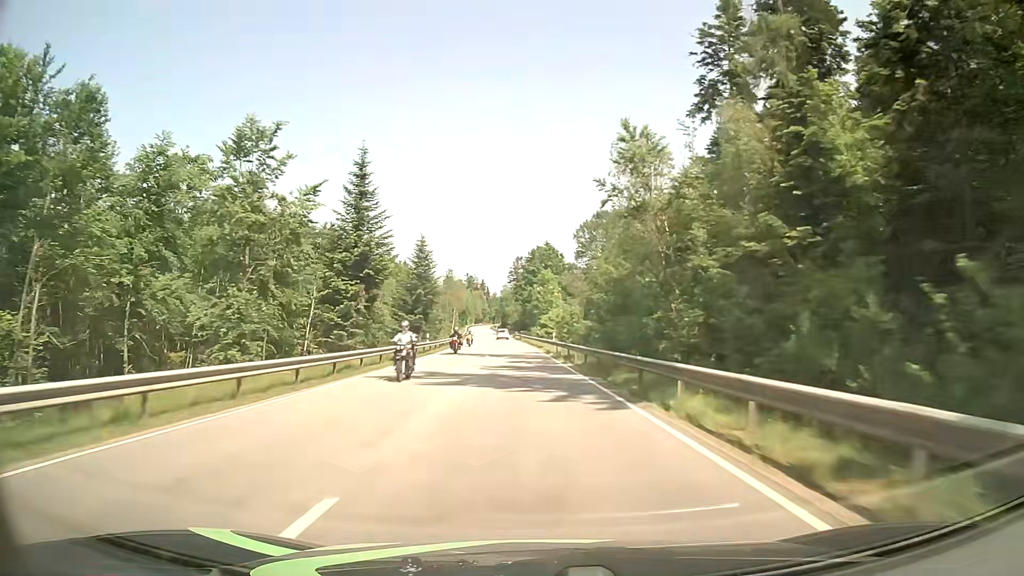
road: secondary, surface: asphalt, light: Day
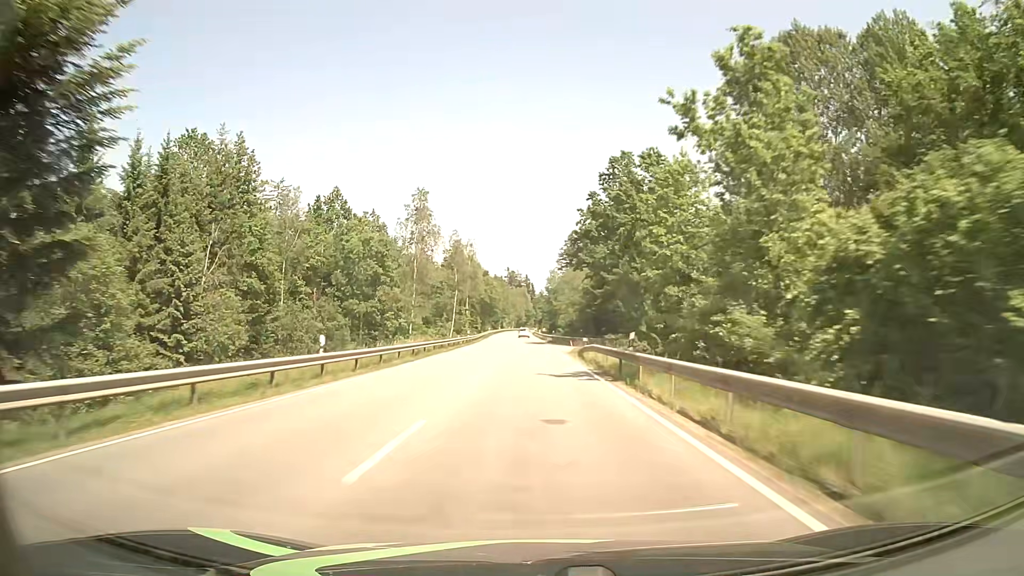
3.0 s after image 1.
(-3.6, +79.0) m; -4°
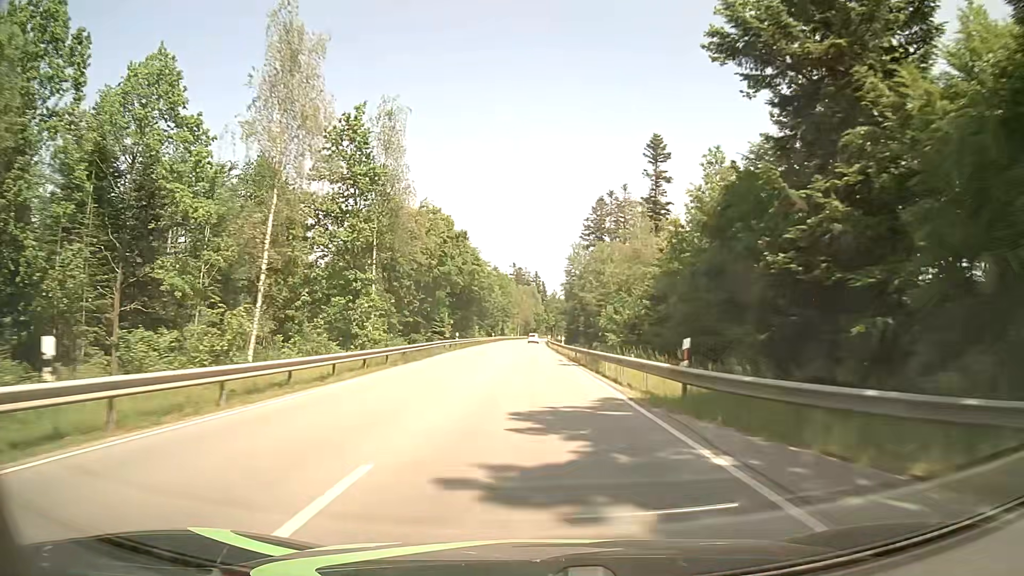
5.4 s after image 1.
(-0.5, +63.2) m; -1°
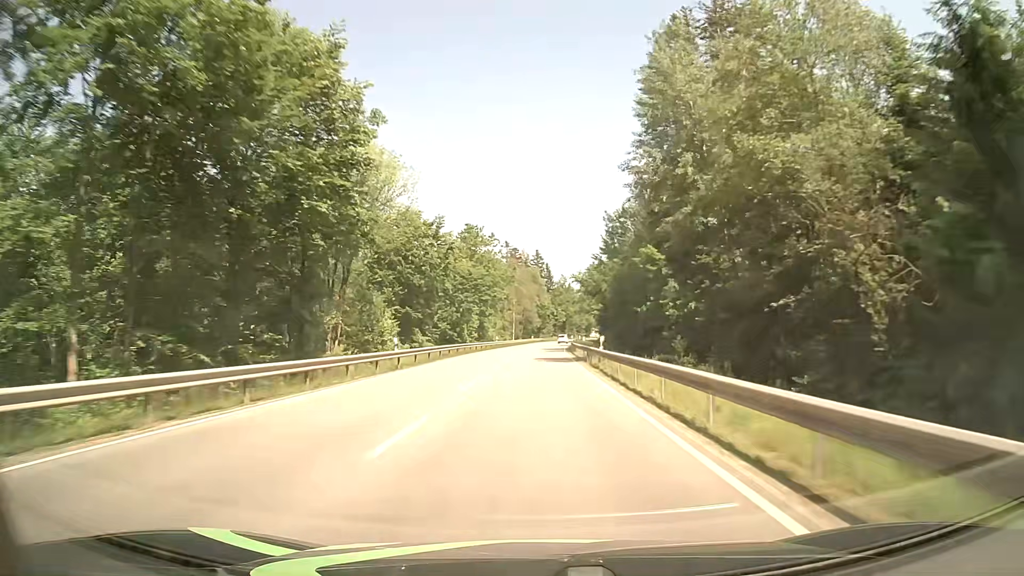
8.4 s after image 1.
(-0.5, +79.1) m; -1°
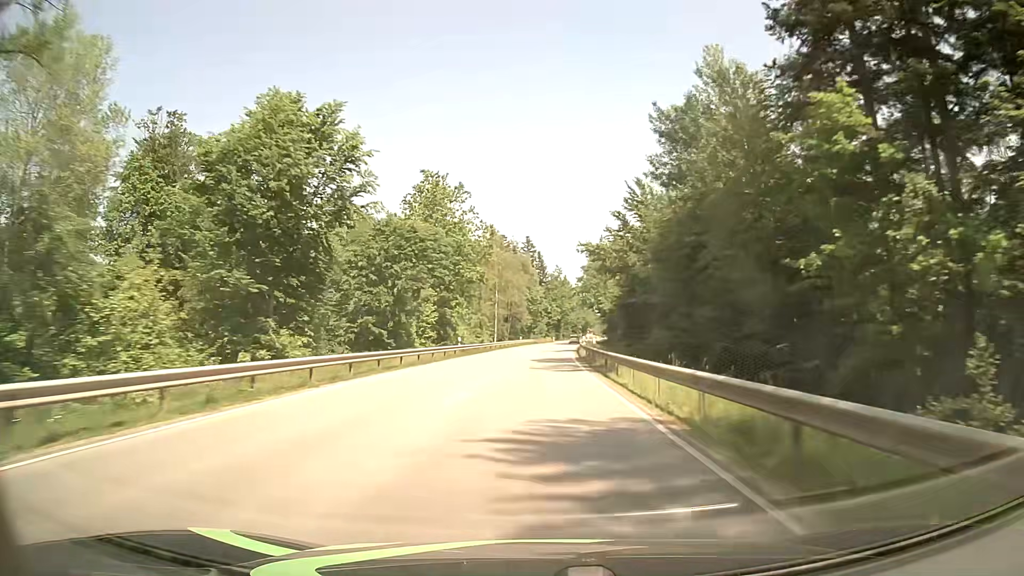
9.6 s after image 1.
(+0.3, +31.6) m; +1°
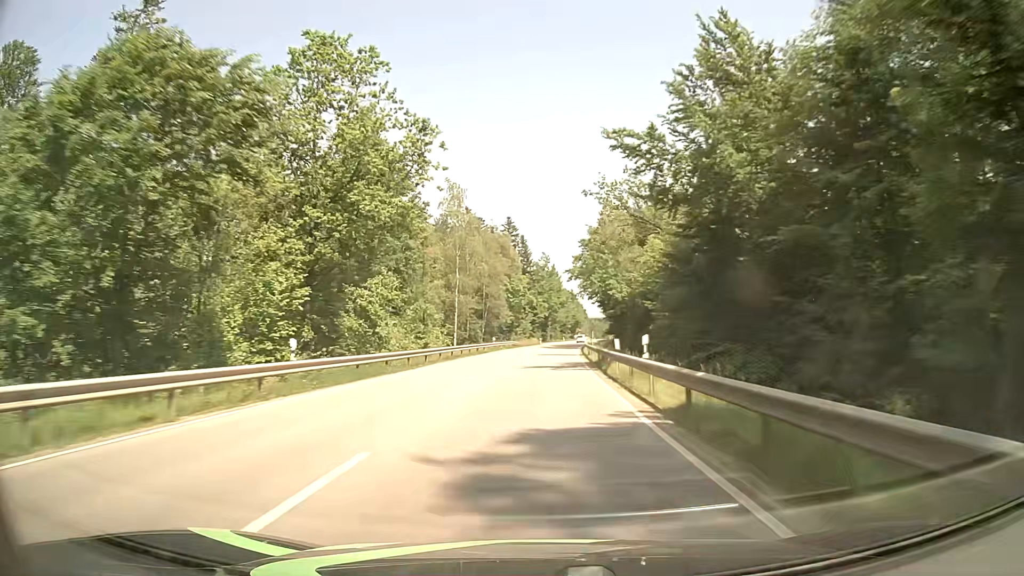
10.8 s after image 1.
(+0.3, +31.6) m; +1°
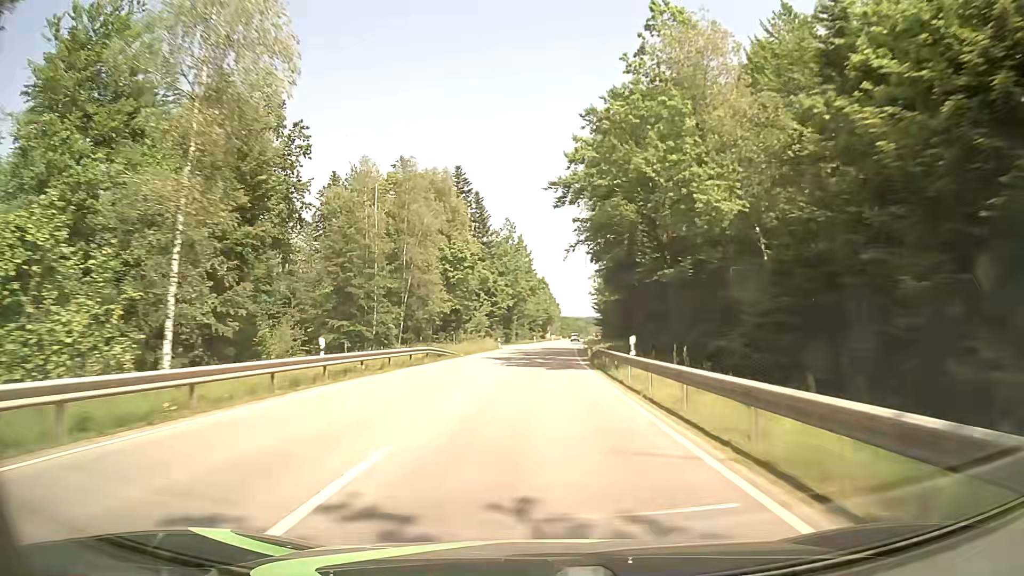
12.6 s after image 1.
(+1.3, +47.3) m; +3°
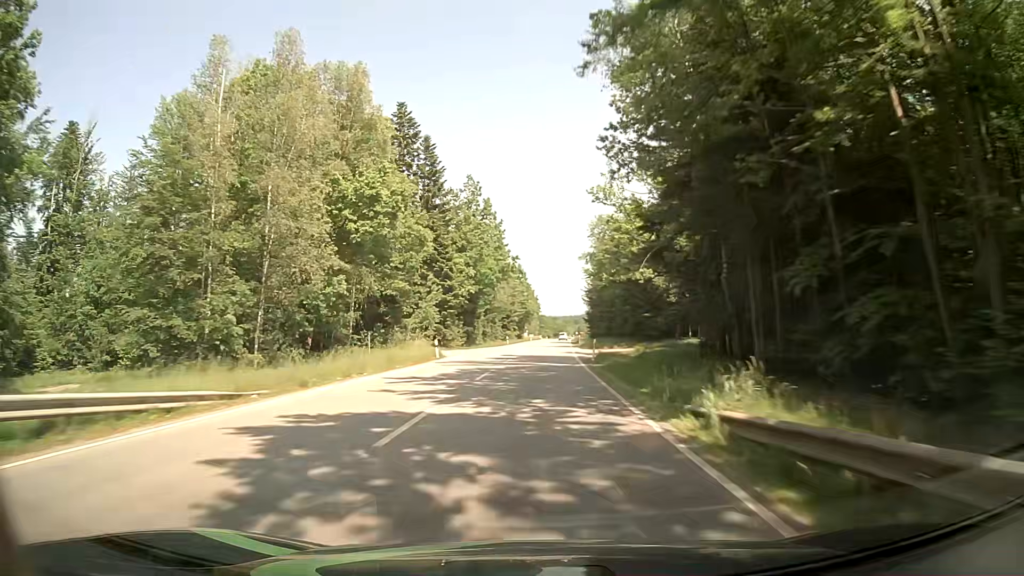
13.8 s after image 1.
(+0.5, +31.6) m; +2°
(0, +10) (0, +20) (+1, +30) (+1, +40) (+1, +50) (+2, +60) (+2, +70) (+2, +80) (+3, +90) (+3, +100) m
